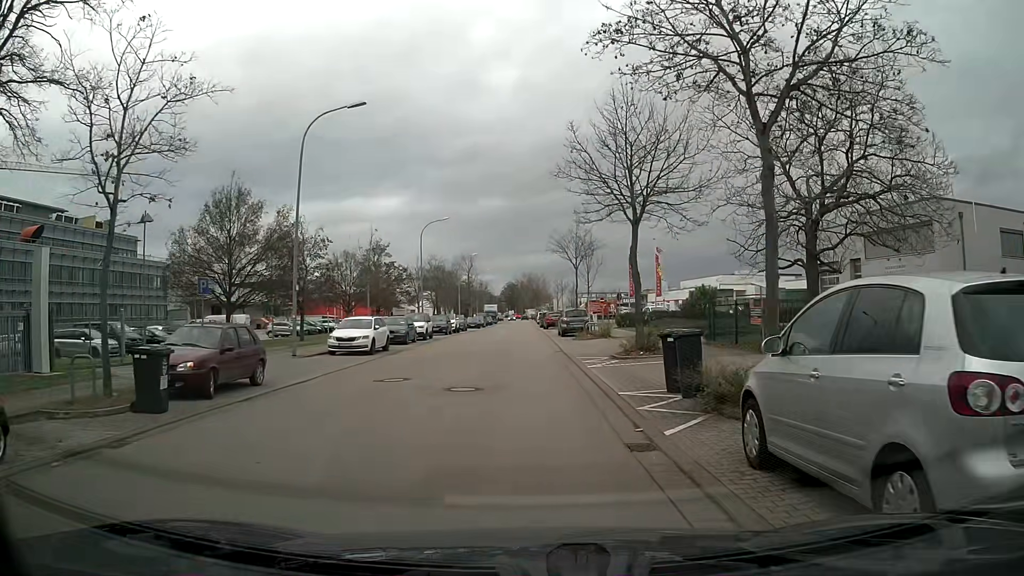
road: service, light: Day
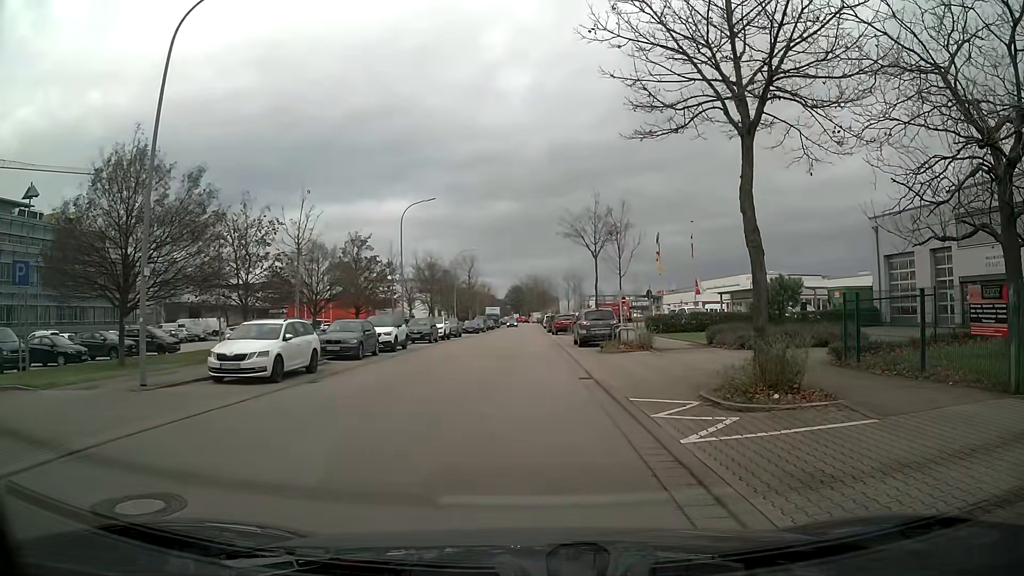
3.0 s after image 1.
(0.0, +10.1) m; +1°
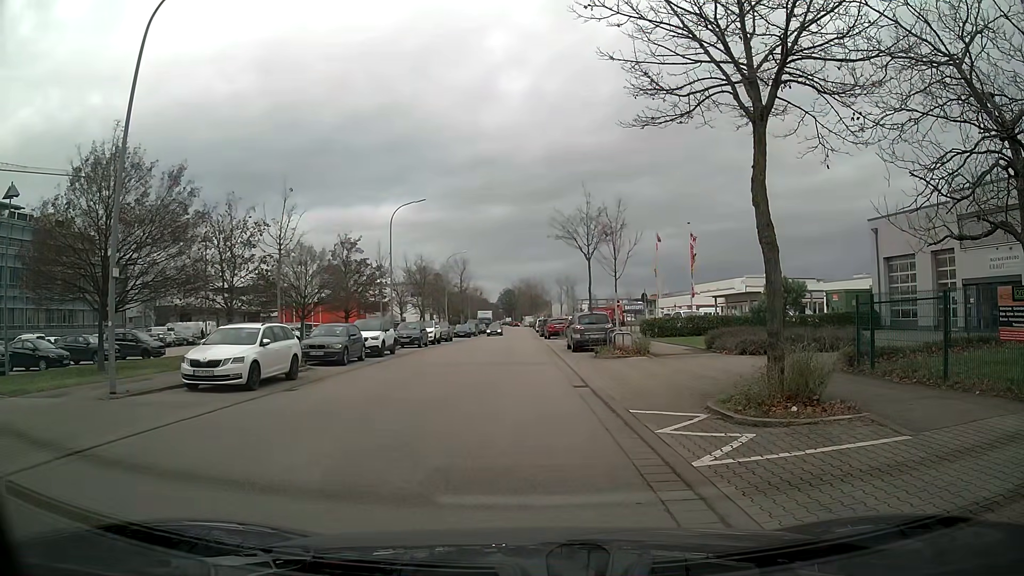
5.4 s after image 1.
(0.0, +0.9) m; 0°
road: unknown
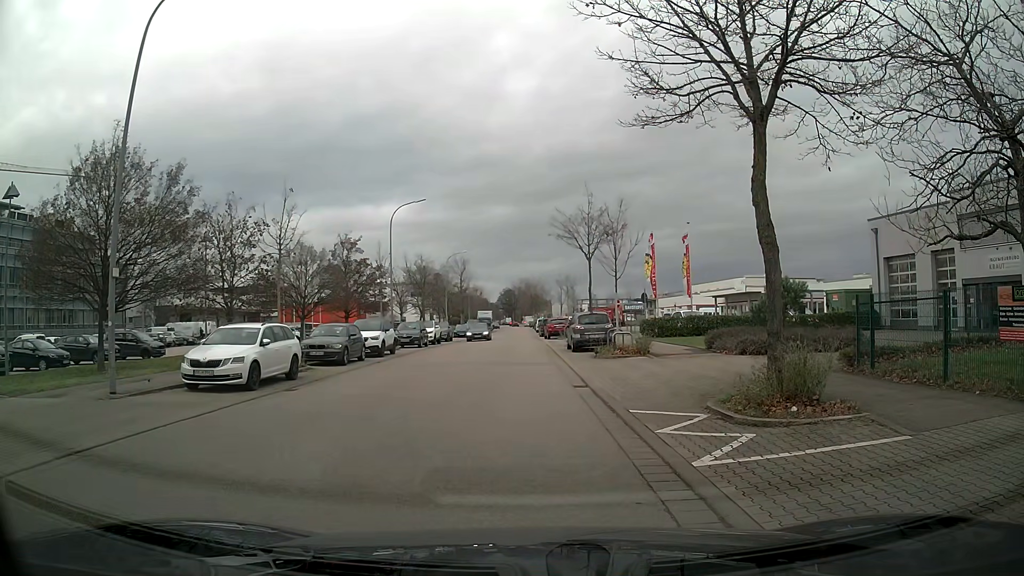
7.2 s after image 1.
(0.0, 0.0) m; 0°
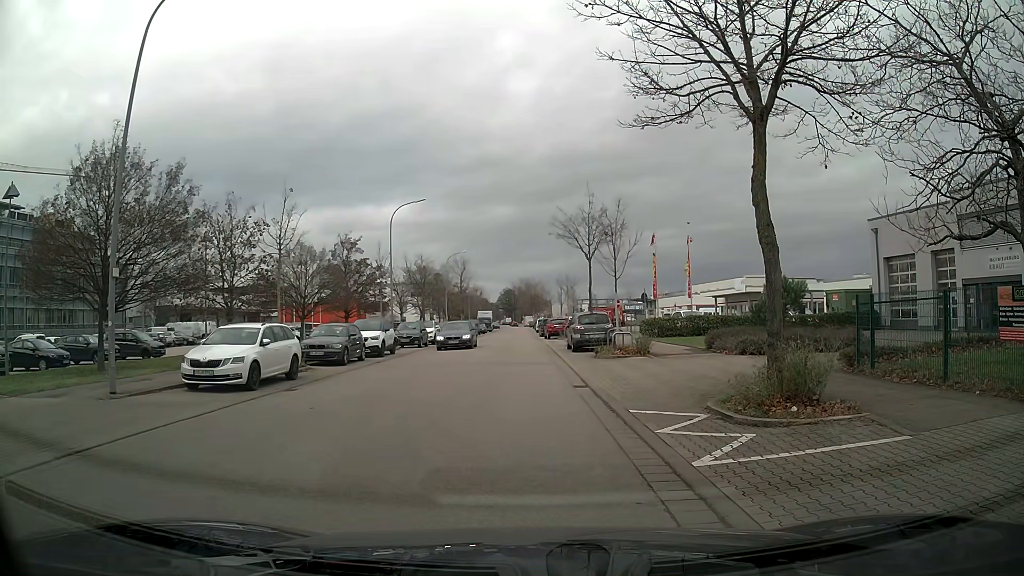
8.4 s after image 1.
(0.0, 0.0) m; 0°
